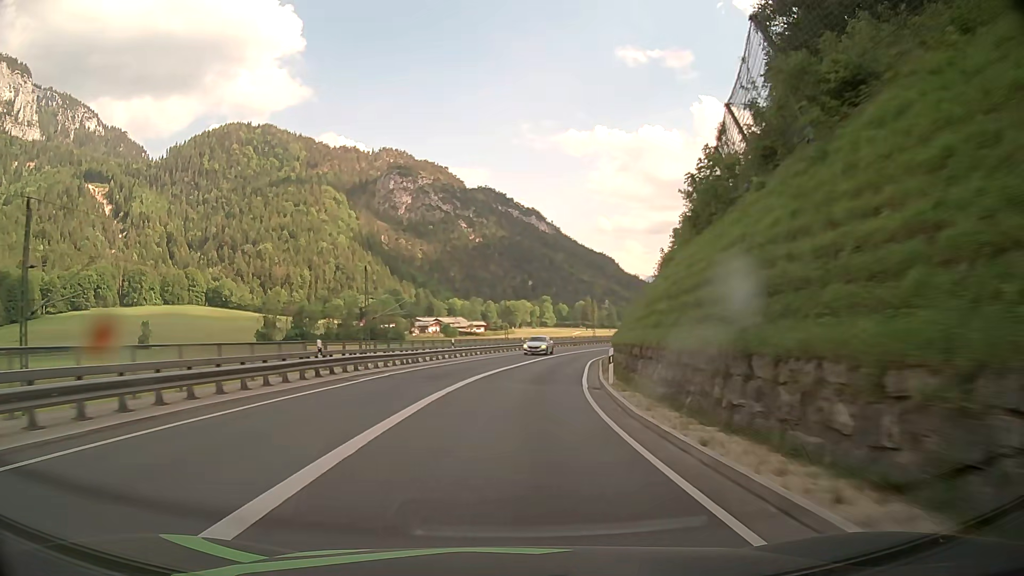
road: primary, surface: asphalt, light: Day
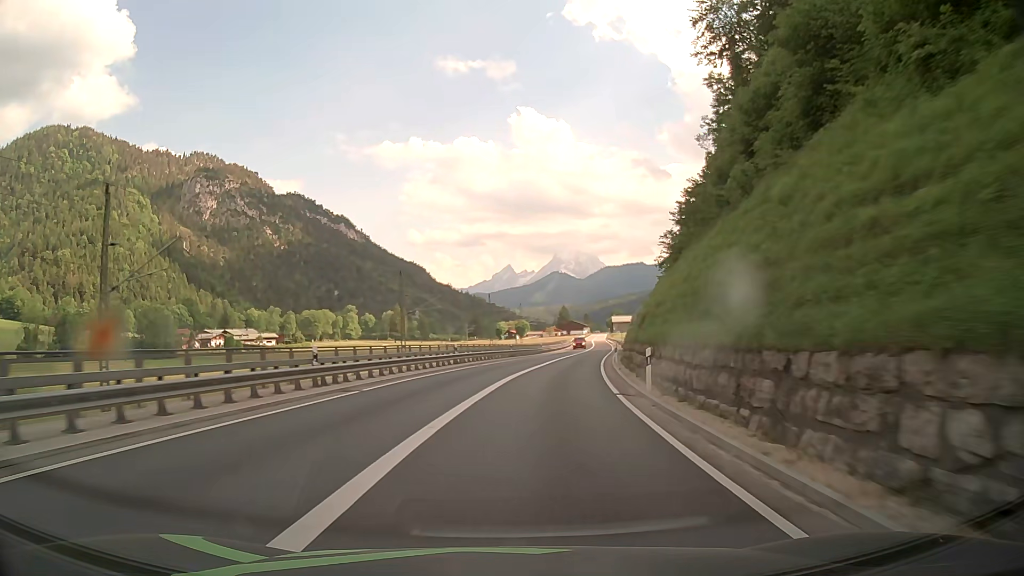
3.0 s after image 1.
(+7.8, +61.5) m; +16°
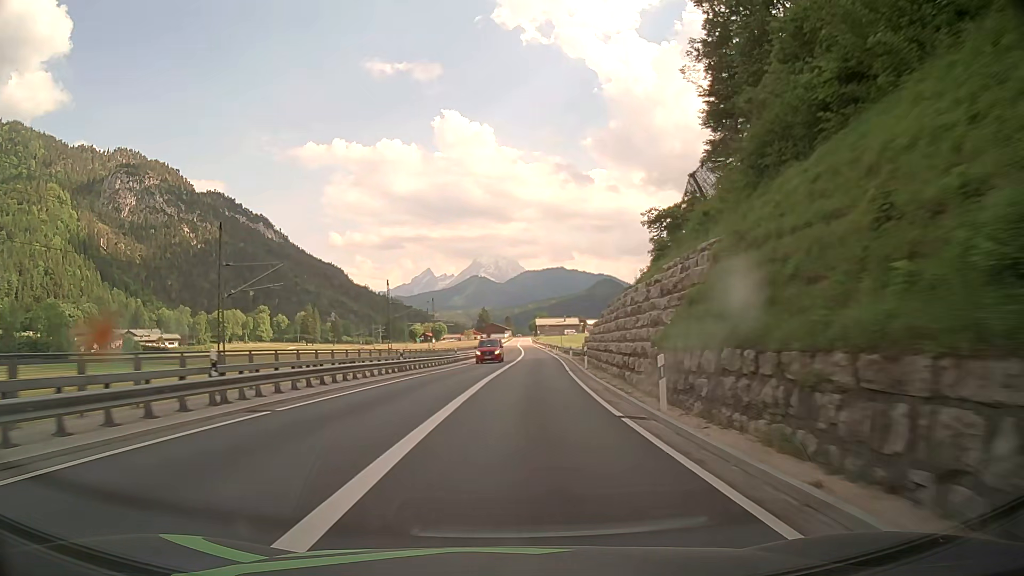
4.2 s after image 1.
(+1.7, +24.7) m; +7°
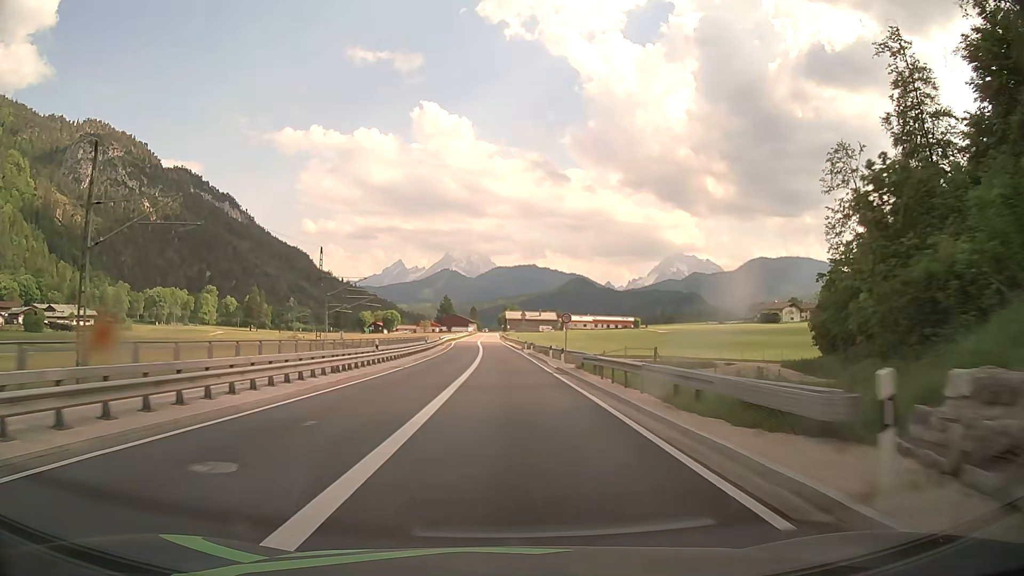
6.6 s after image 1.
(+2.2, +49.0) m; +3°
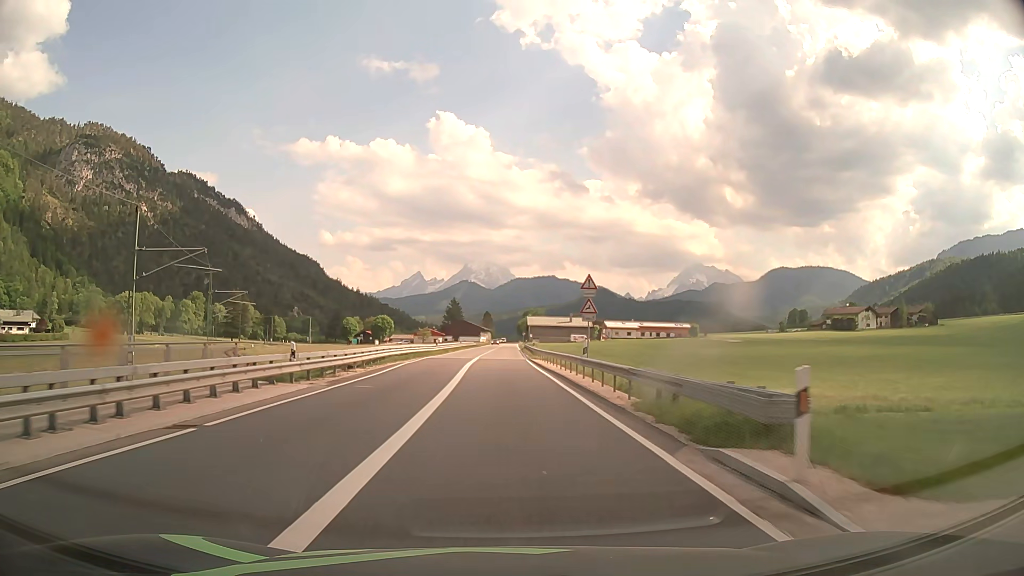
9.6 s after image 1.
(-0.1, +57.1) m; -1°
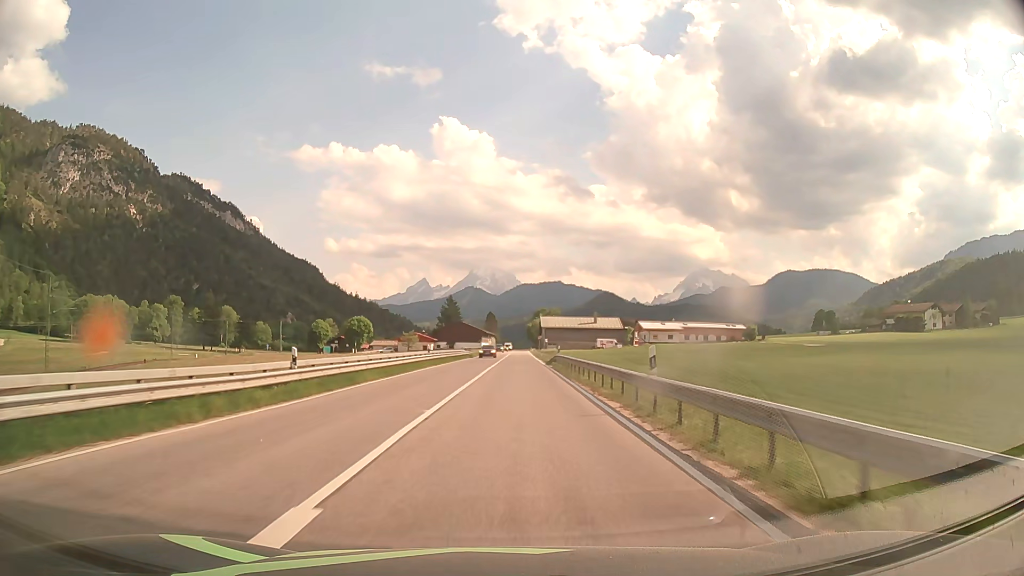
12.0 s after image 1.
(-0.3, +43.8) m; -1°
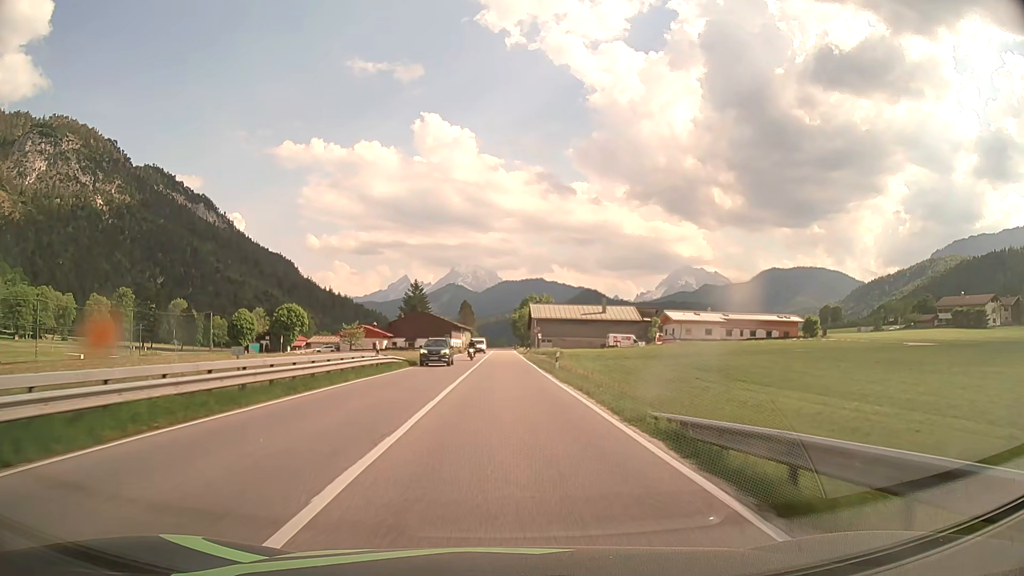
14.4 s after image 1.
(+0.7, +43.1) m; +2°
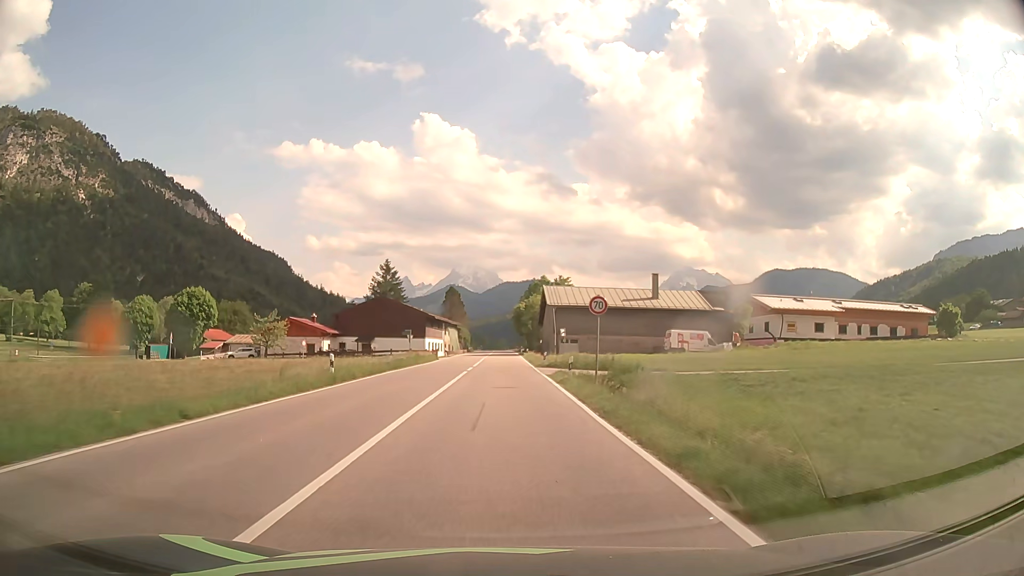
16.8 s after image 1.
(+0.1, +42.9) m; 0°
(0, +10) (0, +20) (0, +30) (0, +40) (0, +50) (0, +60) (0, +70) (0, +80) (0, +90) (0, +100) m
